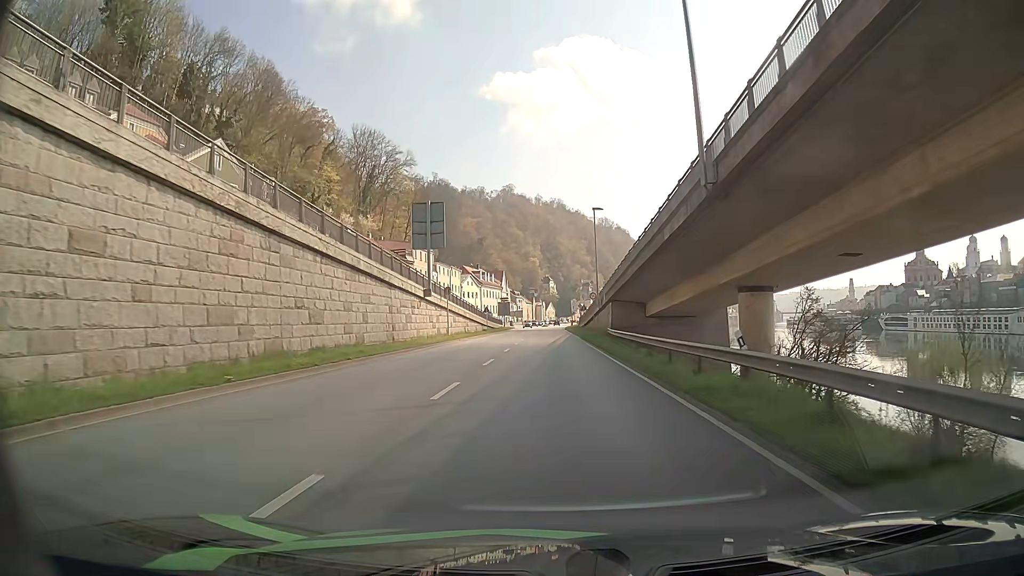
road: primary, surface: asphalt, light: Day
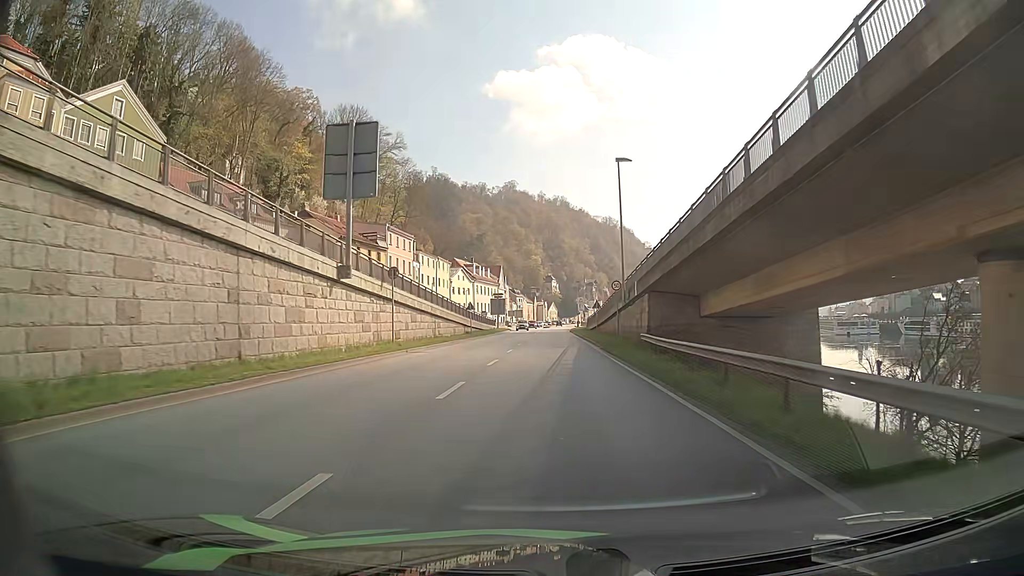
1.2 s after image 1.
(0.0, +18.1) m; 0°
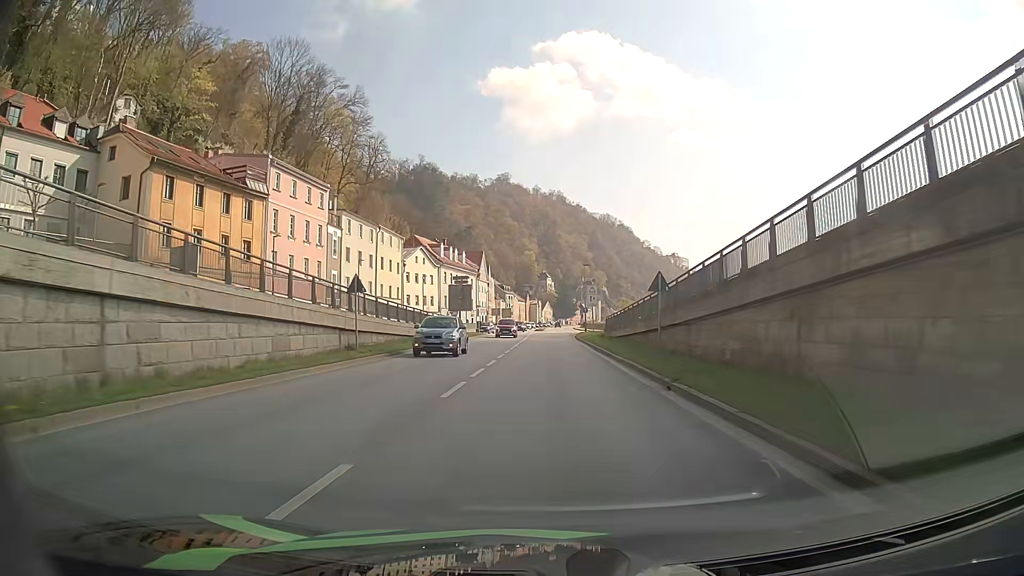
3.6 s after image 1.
(+0.2, +35.7) m; 0°
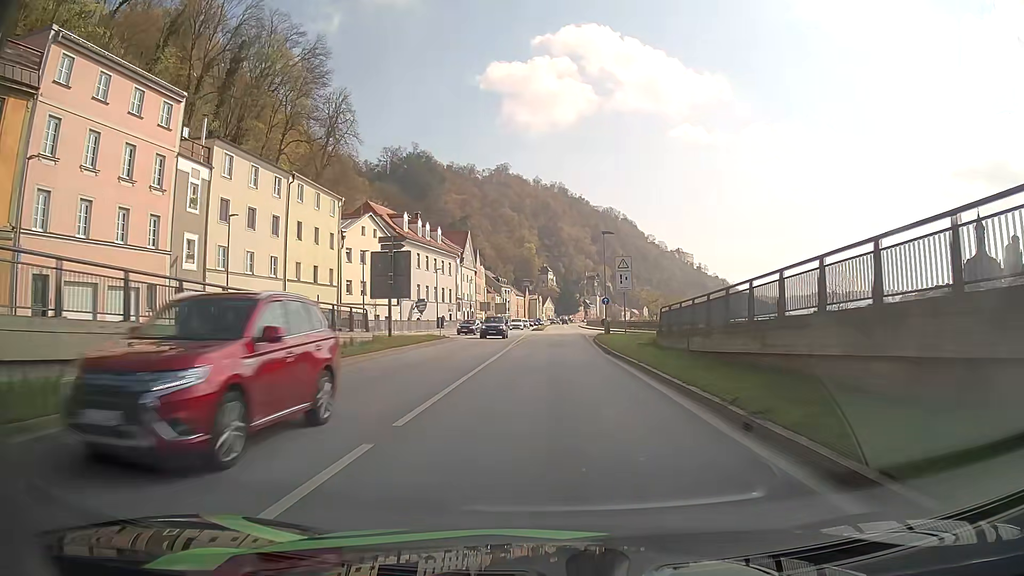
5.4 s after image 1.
(0.0, +26.2) m; 0°
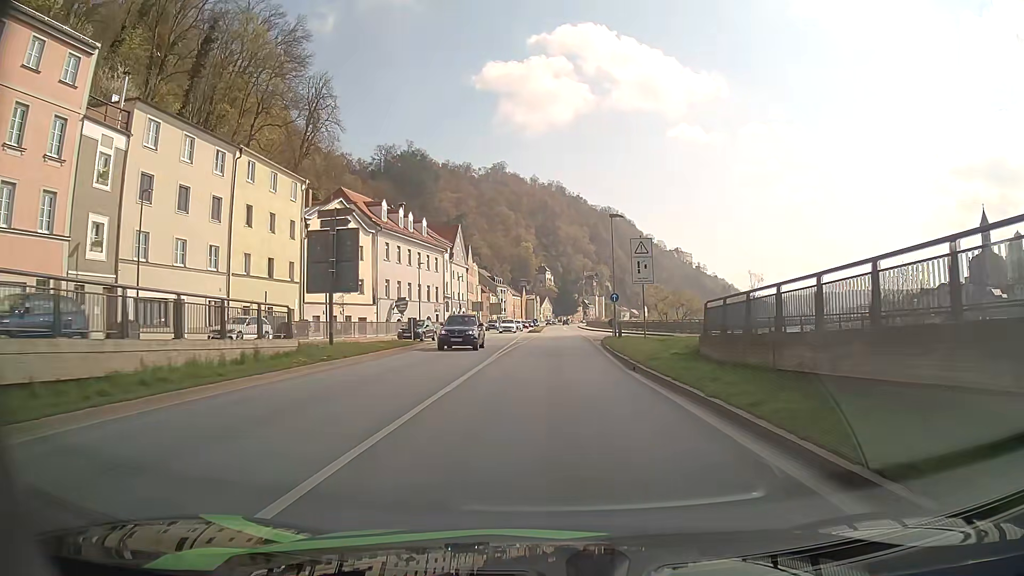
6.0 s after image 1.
(0.0, +8.6) m; 0°
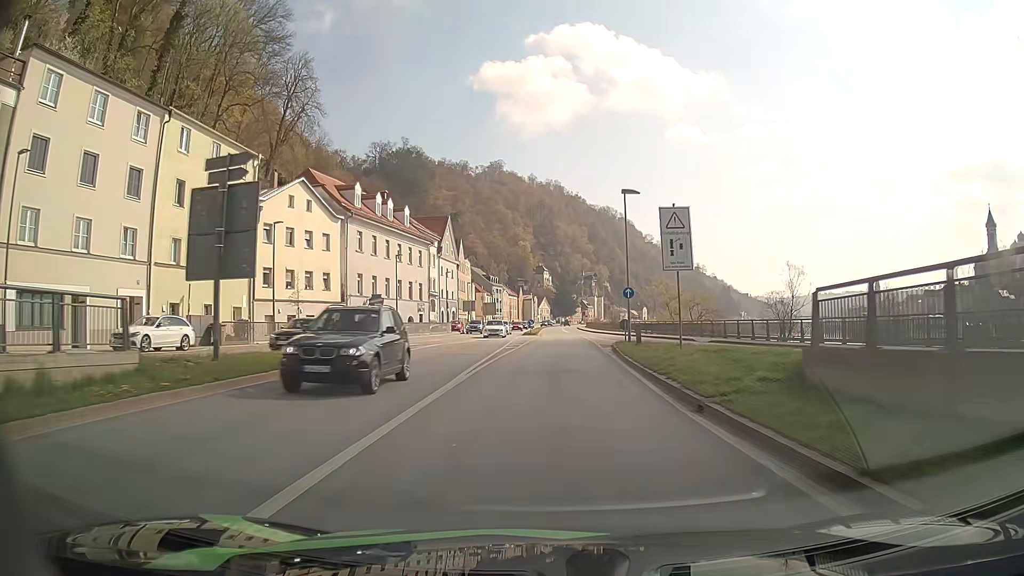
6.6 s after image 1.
(0.0, +8.6) m; 0°
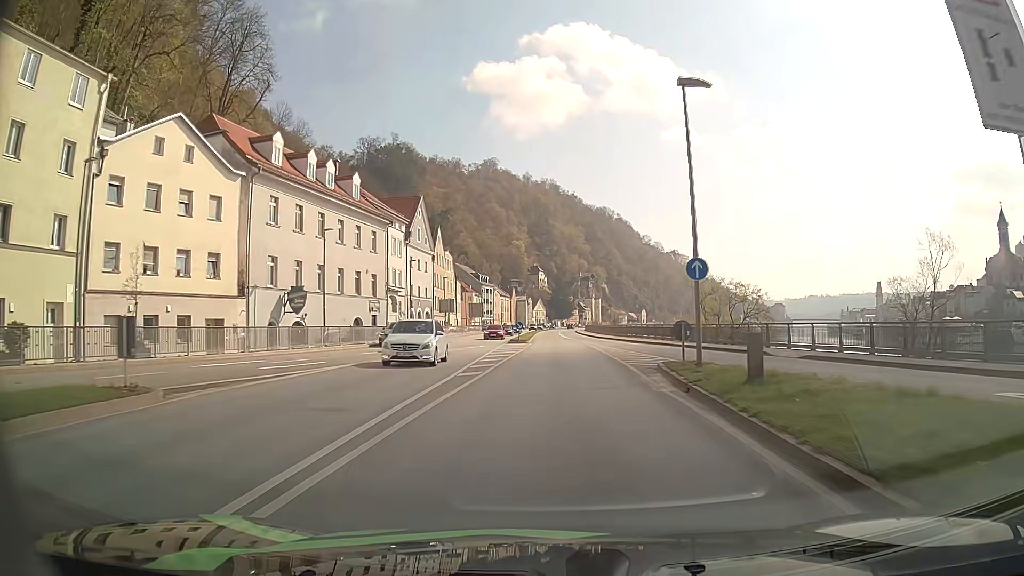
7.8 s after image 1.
(+0.1, +16.9) m; 0°
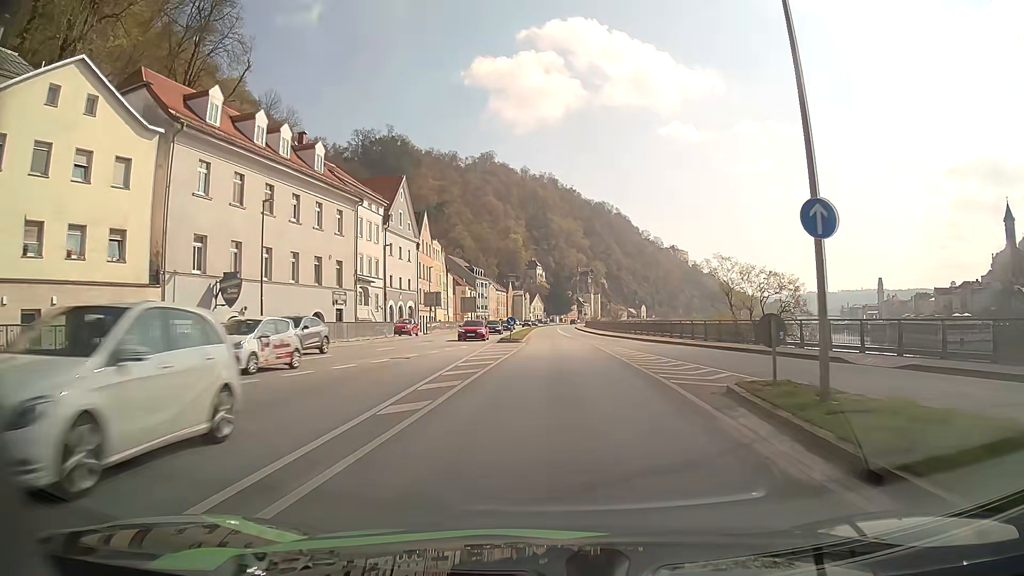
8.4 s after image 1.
(+0.1, +8.4) m; +1°
(0, +10) (0, +20) (0, +30) (0, +40) (0, +50) (0, +60) (0, +70) (0, +80) (0, +90) (0, +100) m
